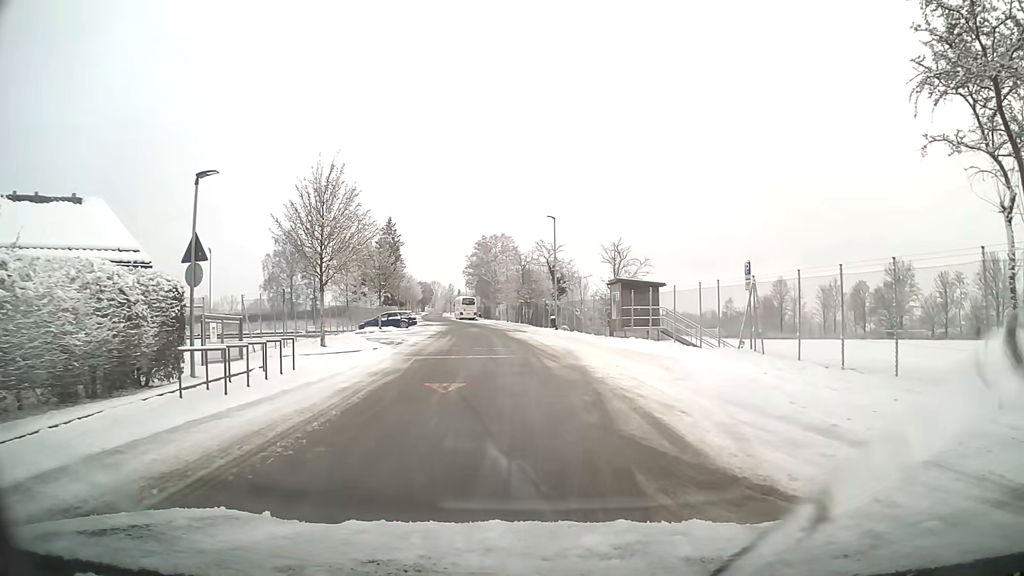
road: residential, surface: asphalt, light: Day
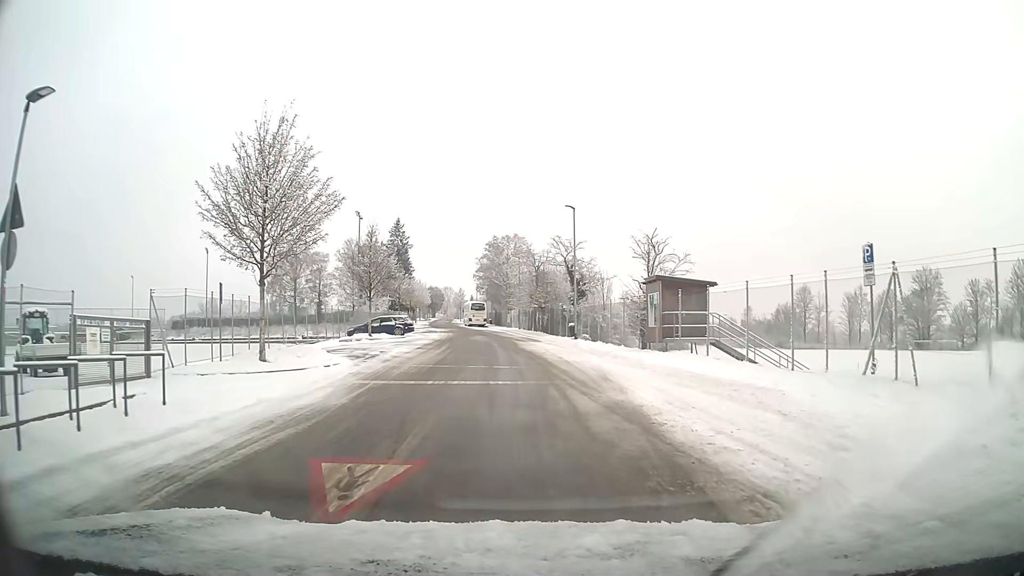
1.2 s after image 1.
(-0.1, +7.4) m; -1°
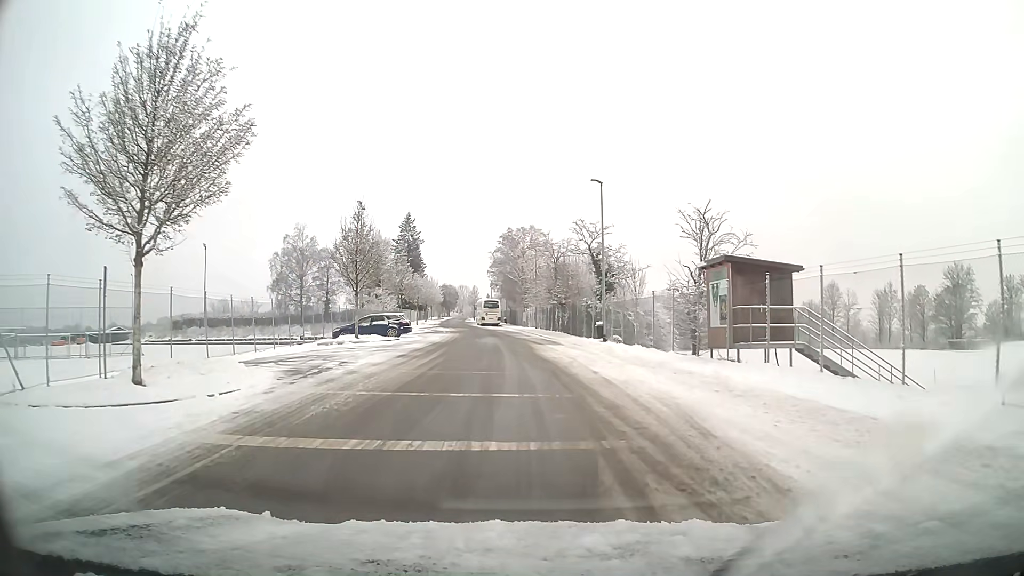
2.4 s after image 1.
(-0.1, +7.6) m; -1°
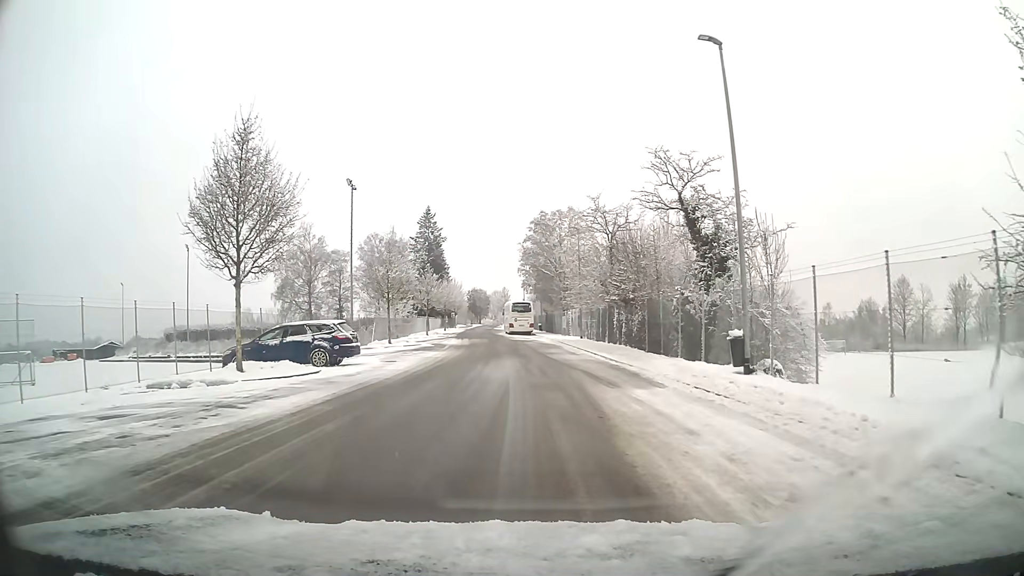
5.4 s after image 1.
(-0.5, +19.2) m; -3°
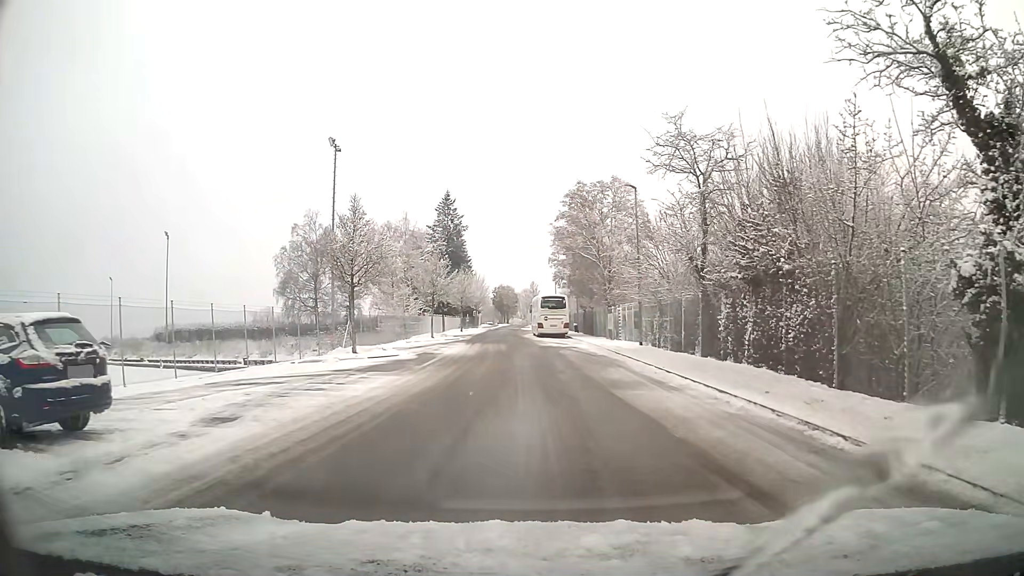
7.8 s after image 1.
(-0.3, +15.4) m; -3°
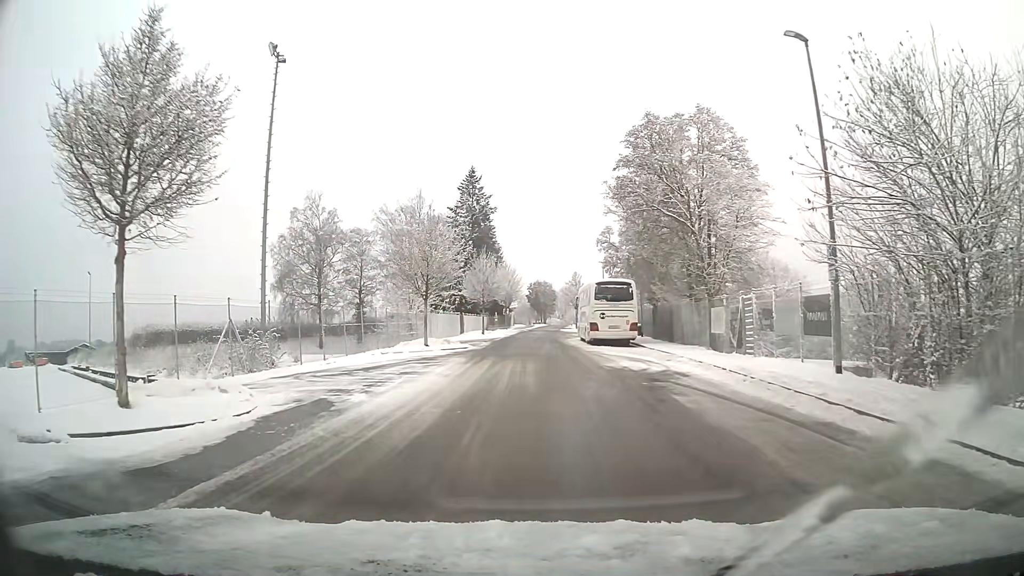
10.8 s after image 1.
(-0.5, +19.6) m; -3°
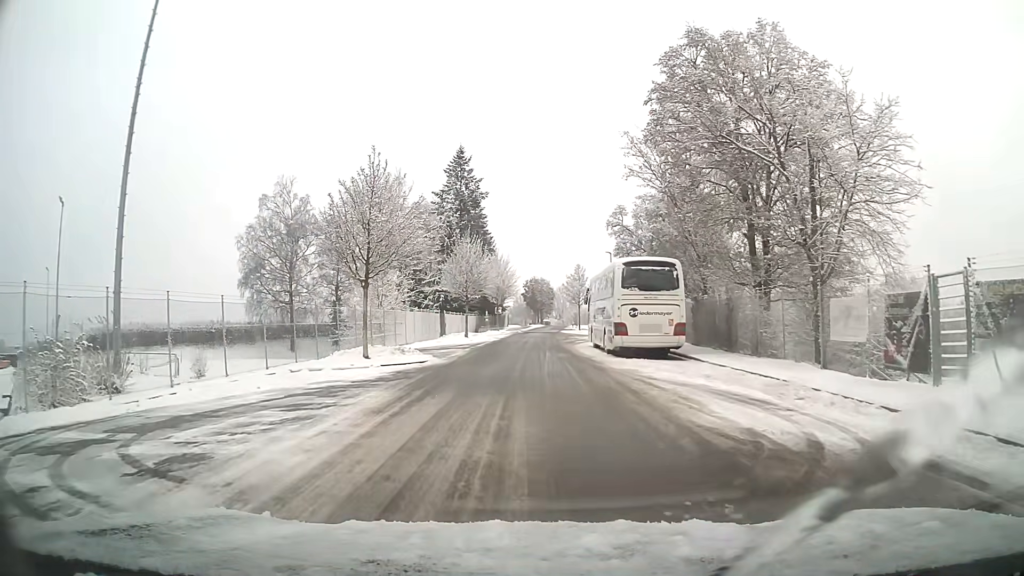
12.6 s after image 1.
(0.0, +12.2) m; +1°
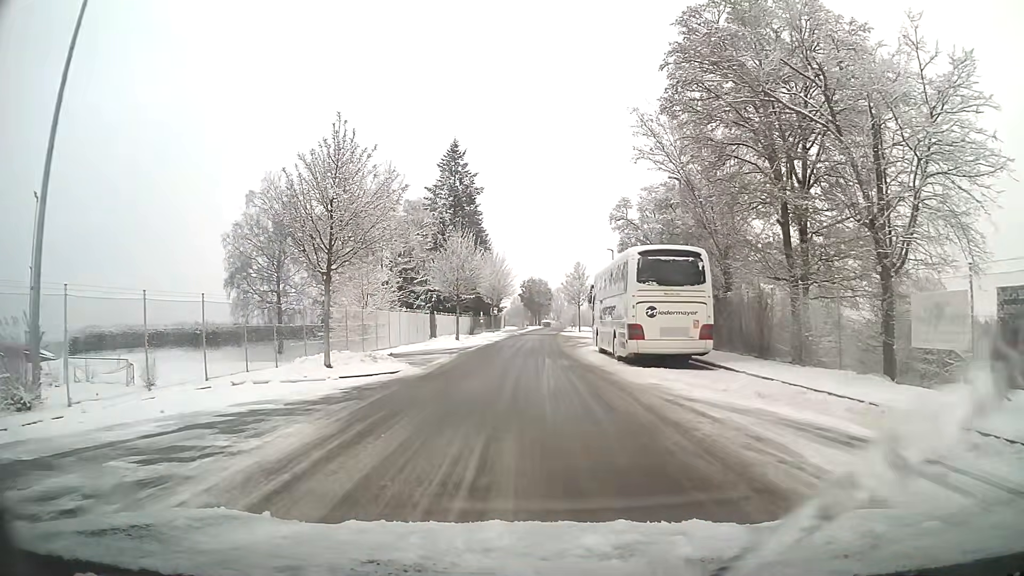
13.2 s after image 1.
(0.0, +4.1) m; 0°
(0, +10) (0, +20) (0, +30) (+1, +40) (+2, +50) (+2, +60) (+1, +70) (+1, +80) (+2, +90) (+2, +100) m
